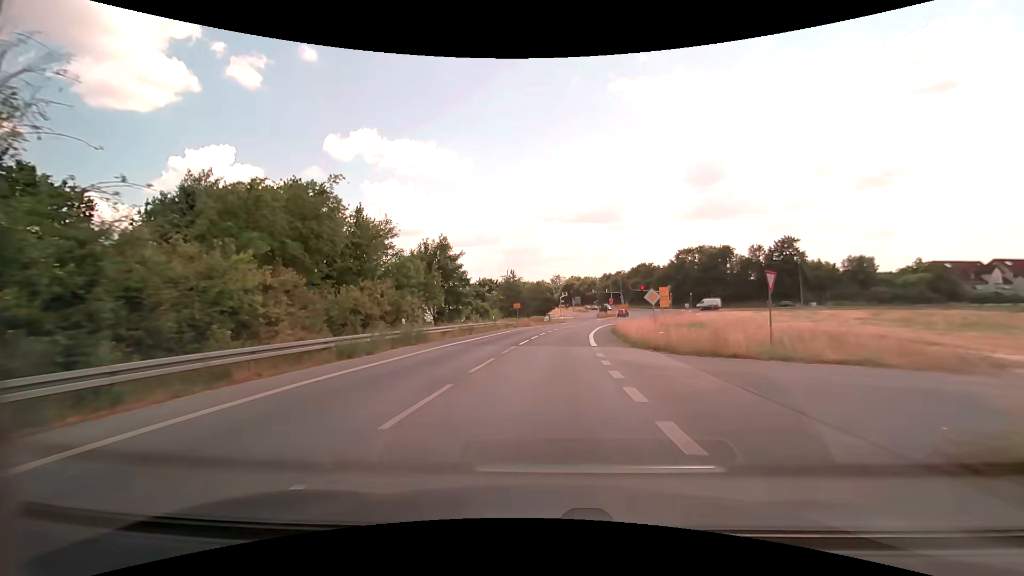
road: secondary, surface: asphalt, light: Day
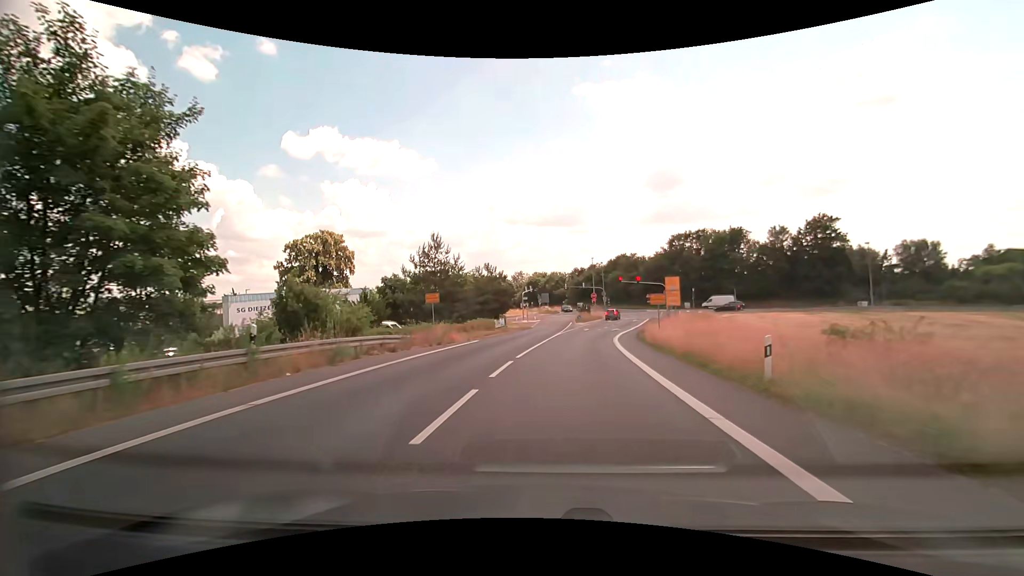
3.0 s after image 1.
(+1.3, +35.8) m; +5°
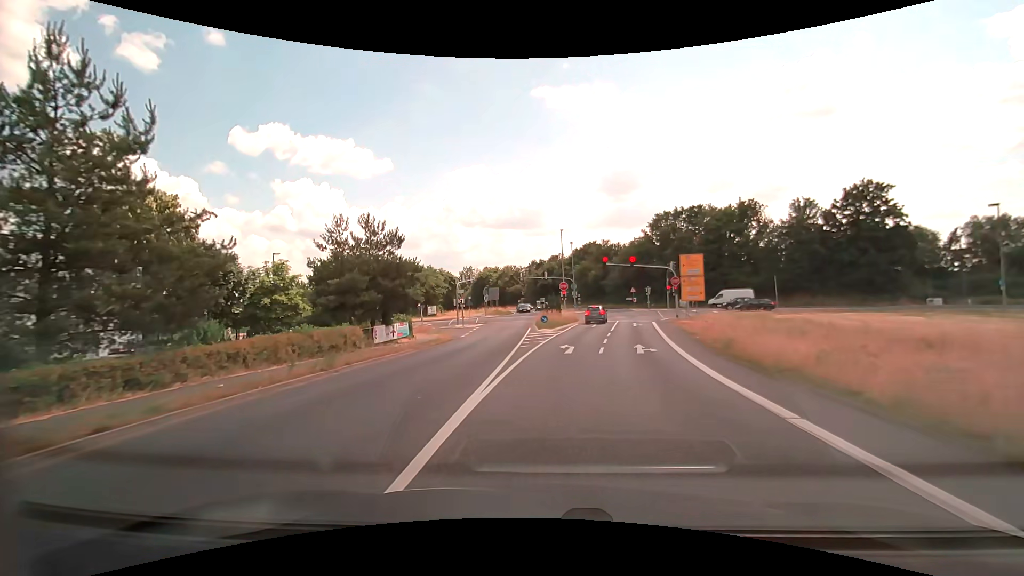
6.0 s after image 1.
(+1.1, +29.8) m; +5°
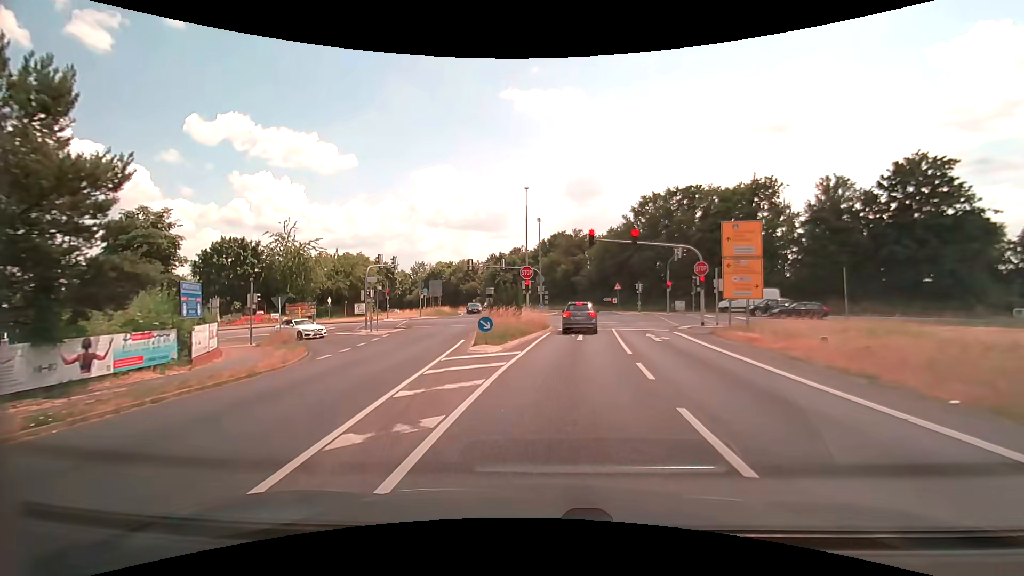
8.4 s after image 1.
(+0.6, +19.6) m; +4°
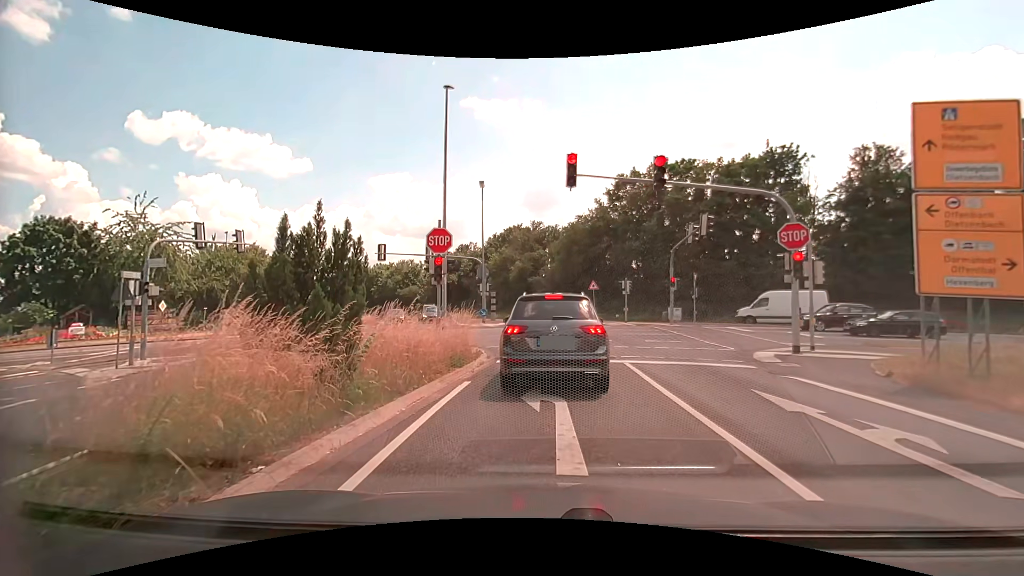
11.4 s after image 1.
(+0.8, +17.2) m; +5°
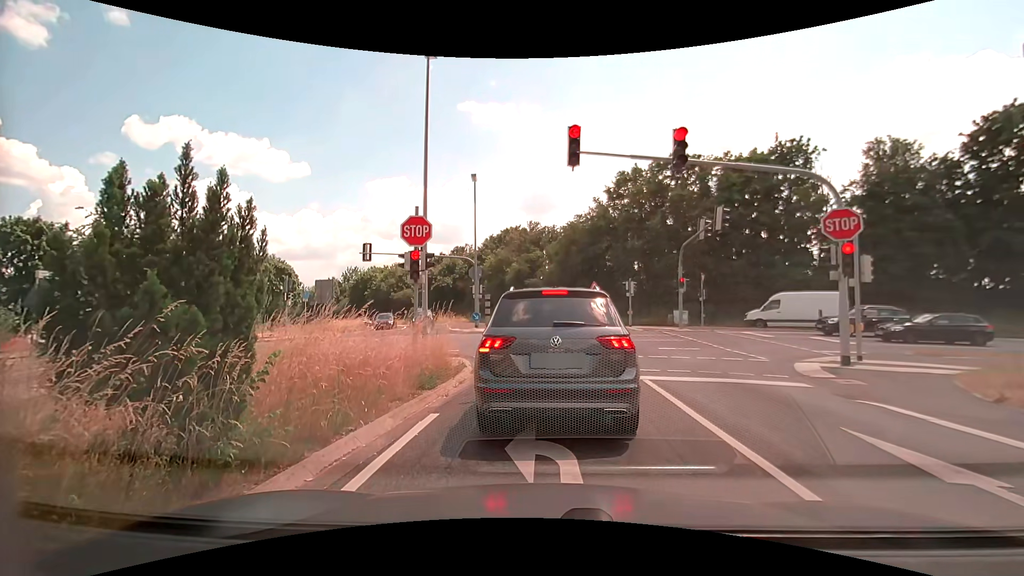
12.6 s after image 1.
(0.0, +2.5) m; +2°
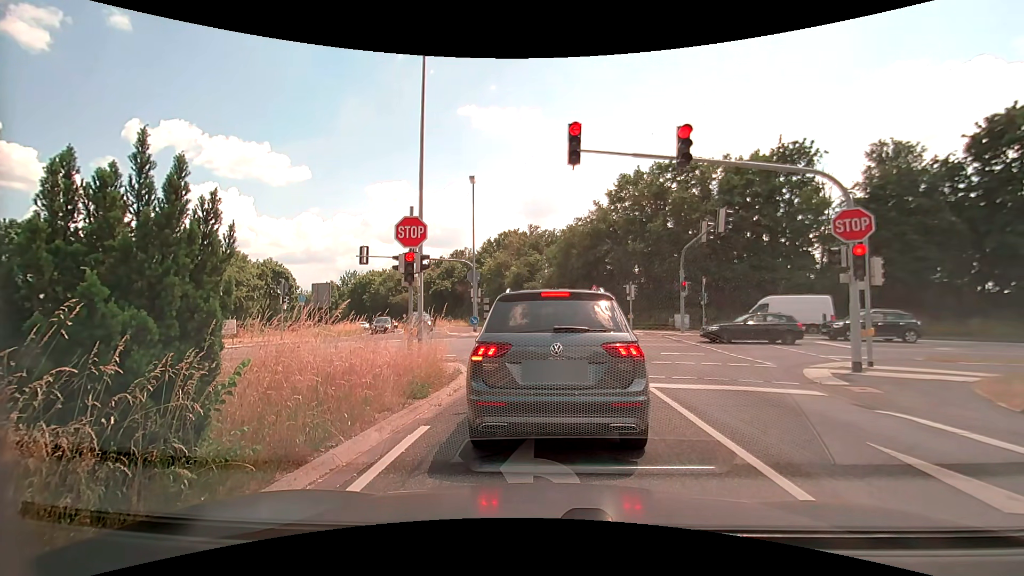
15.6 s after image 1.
(0.0, +0.5) m; 0°
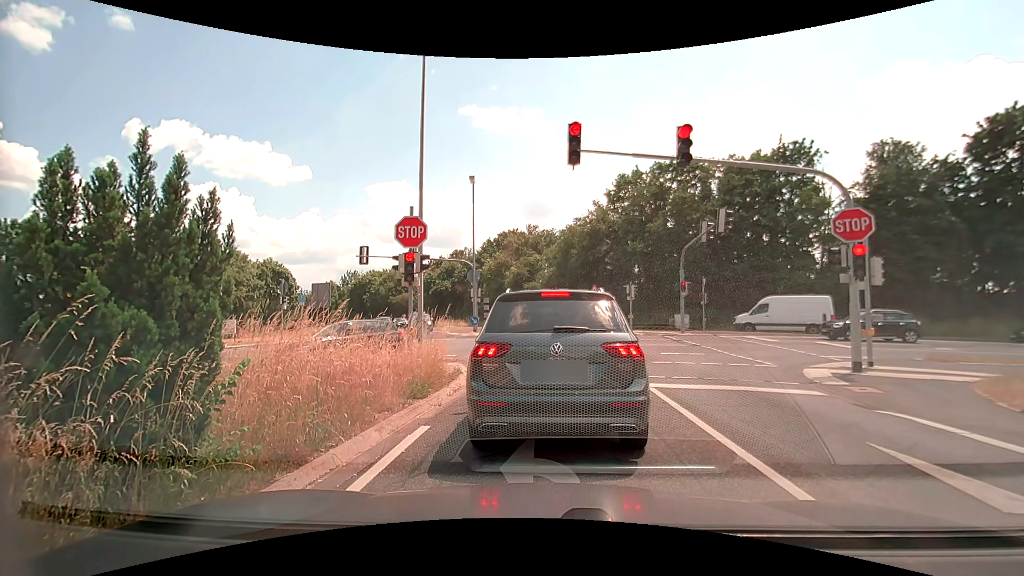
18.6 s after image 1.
(0.0, 0.0) m; 0°
(0, +10) (-2, +20) (-8, +27) (-18, +30) (-28, +29) (-38, +28) (-48, +27) (-58, +26) (-68, +25) (-77, +23) m
